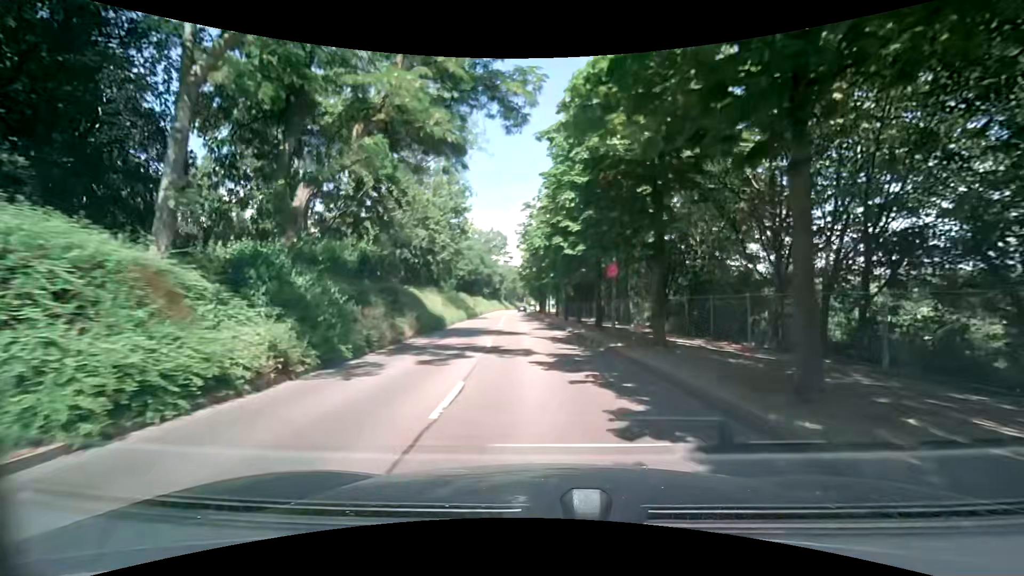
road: tertiary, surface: asphalt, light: Day
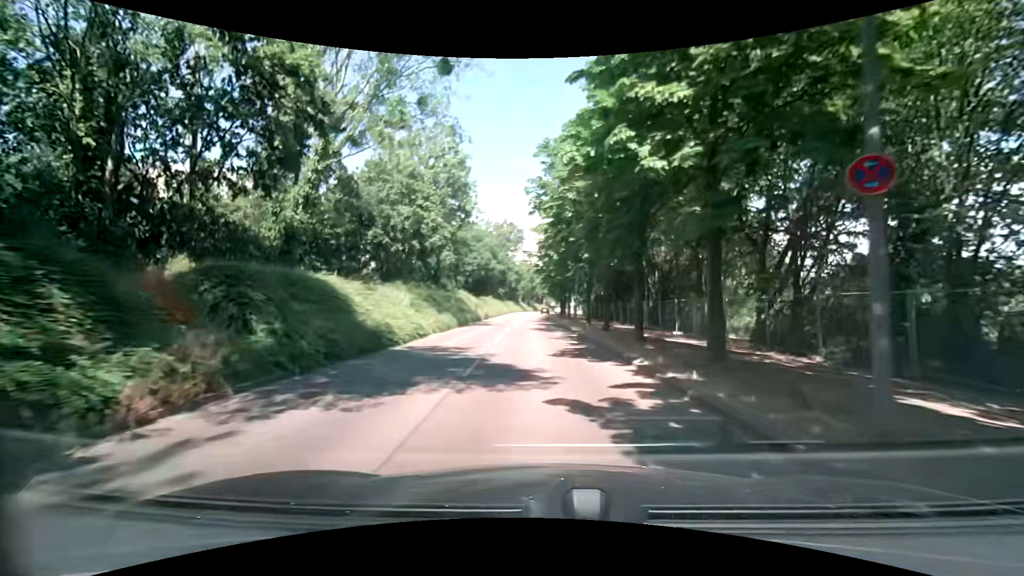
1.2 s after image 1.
(-0.3, +14.3) m; -3°
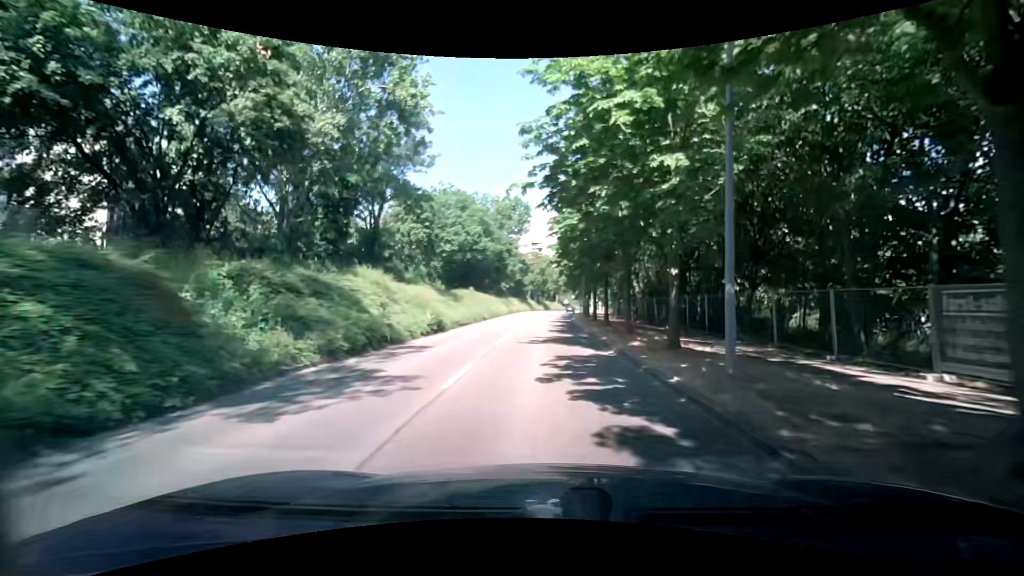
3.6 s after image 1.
(-0.3, +28.7) m; 0°
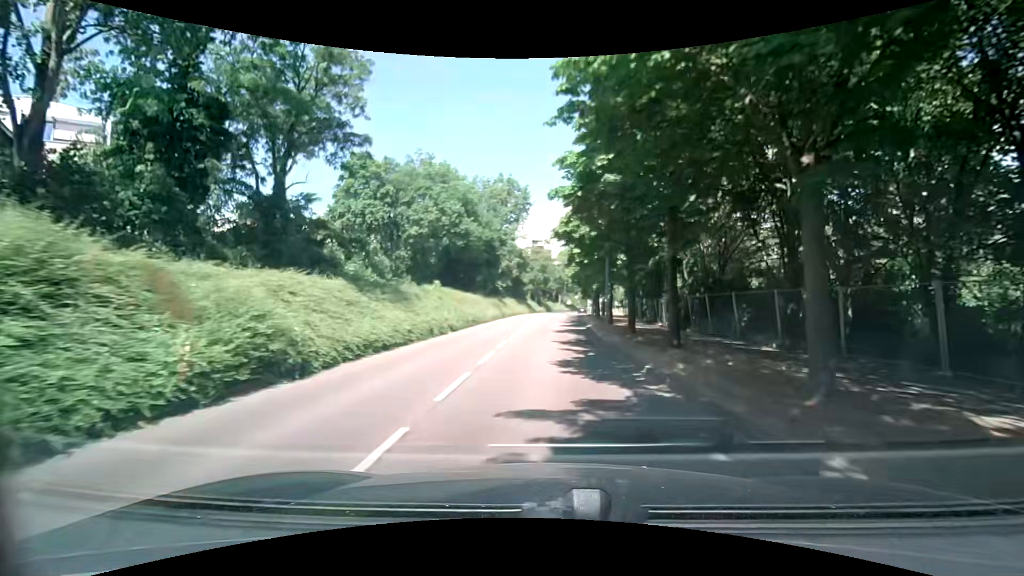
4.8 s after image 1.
(-0.1, +14.3) m; -1°
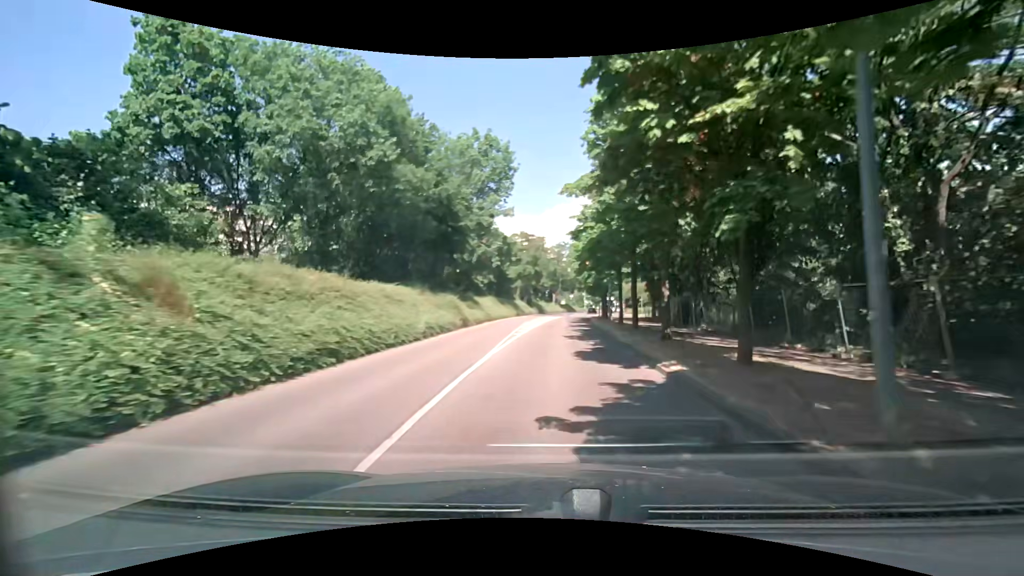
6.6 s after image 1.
(+0.3, +21.5) m; 0°
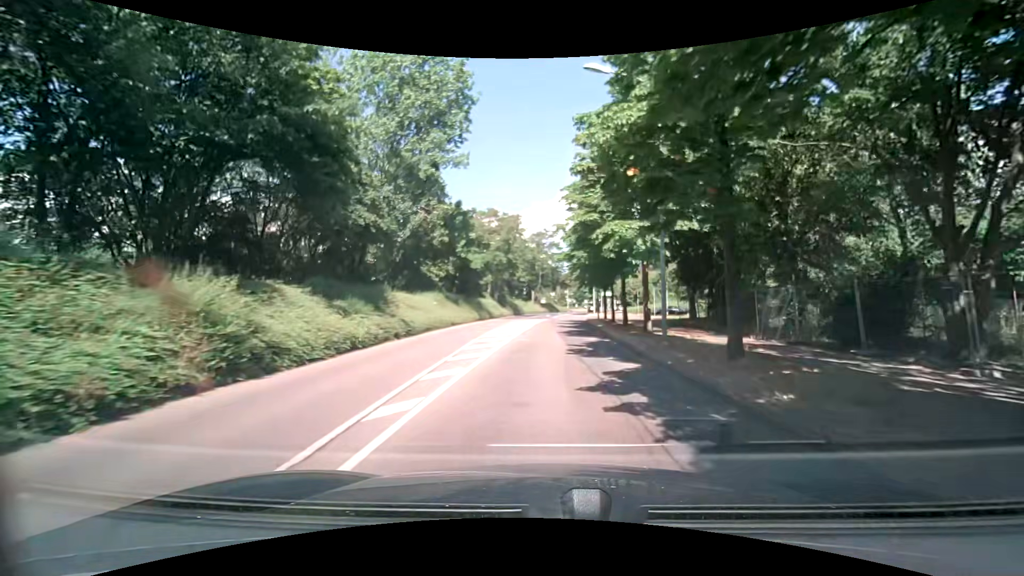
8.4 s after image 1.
(+0.7, +21.5) m; +3°
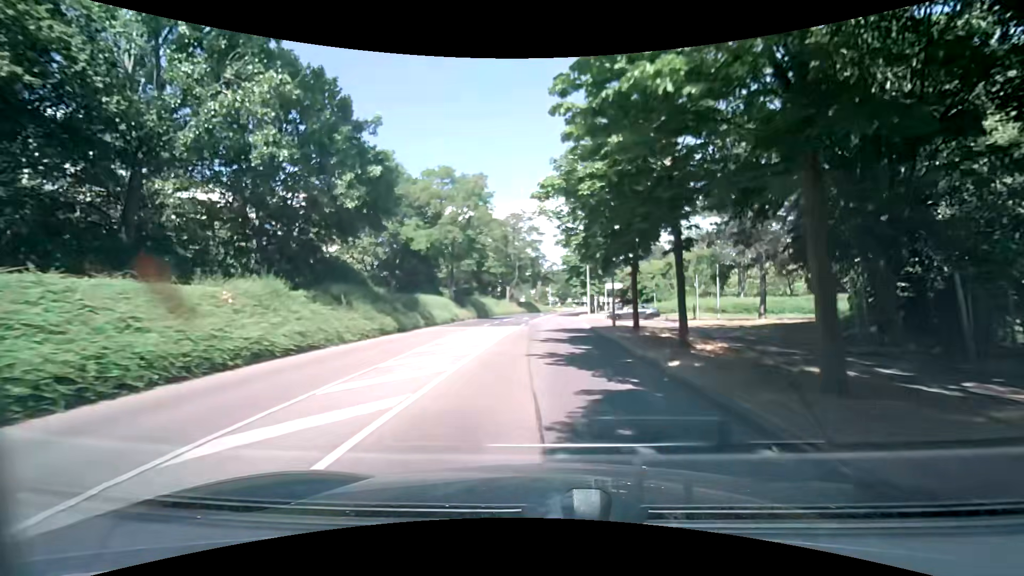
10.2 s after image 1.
(+0.5, +21.5) m; +2°
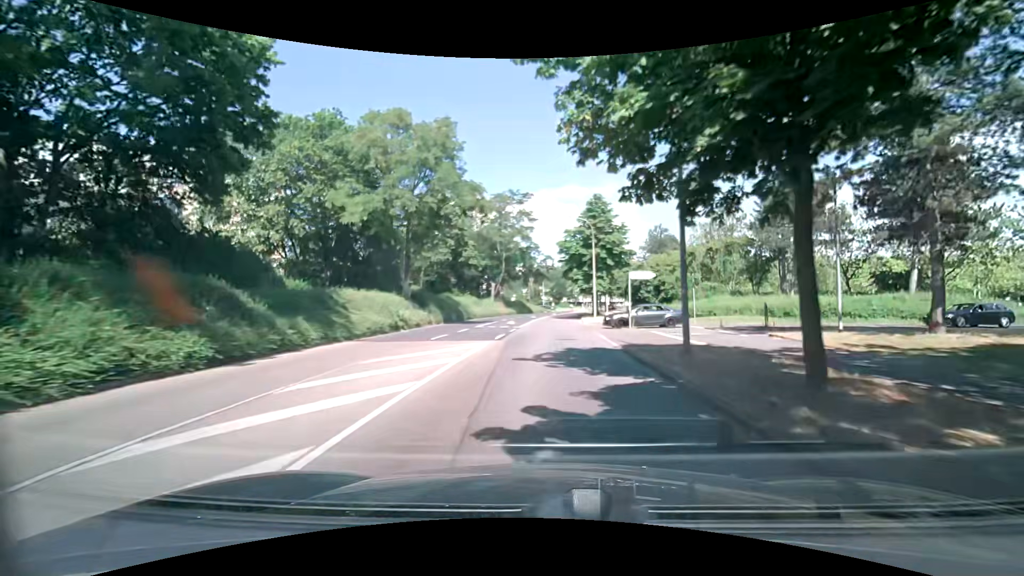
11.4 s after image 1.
(+0.2, +14.3) m; +1°
(0, +10) (0, +20) (0, +30) (+1, +40) (+1, +50) (+2, +60) (+3, +70) (+5, +80) (+7, +90) (+9, +99) m
